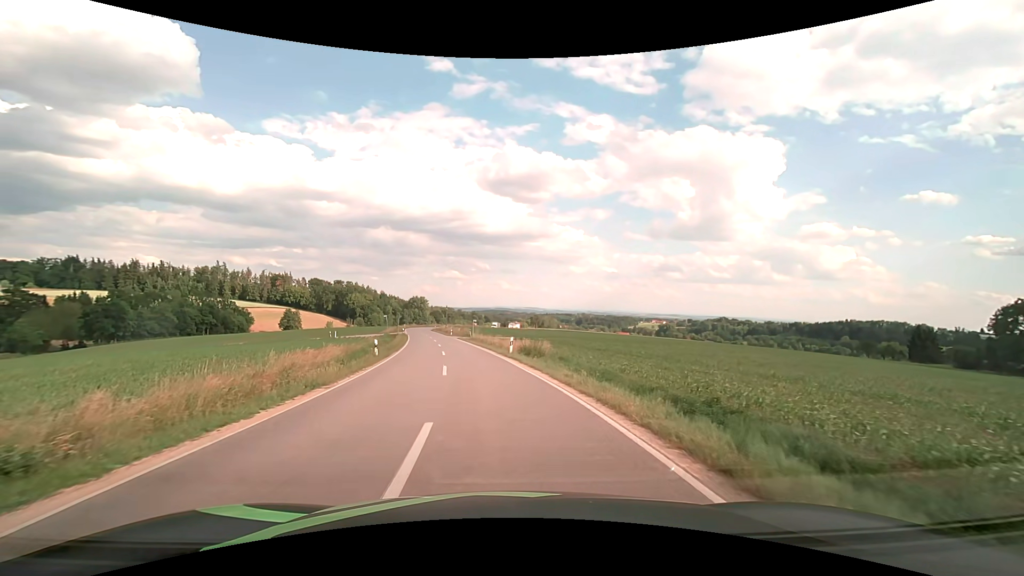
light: Day
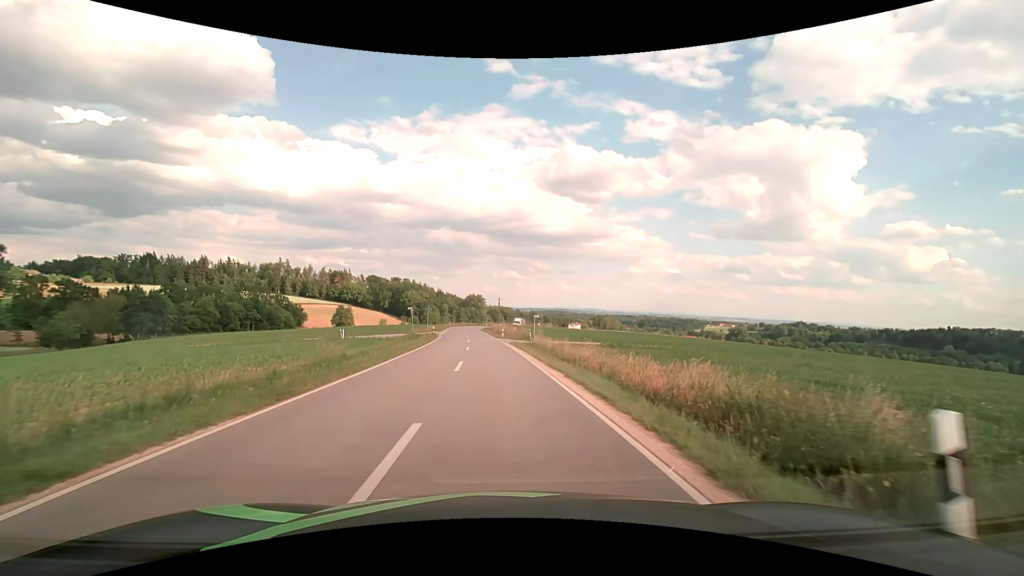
(-1.9, +24.4) m; -7°
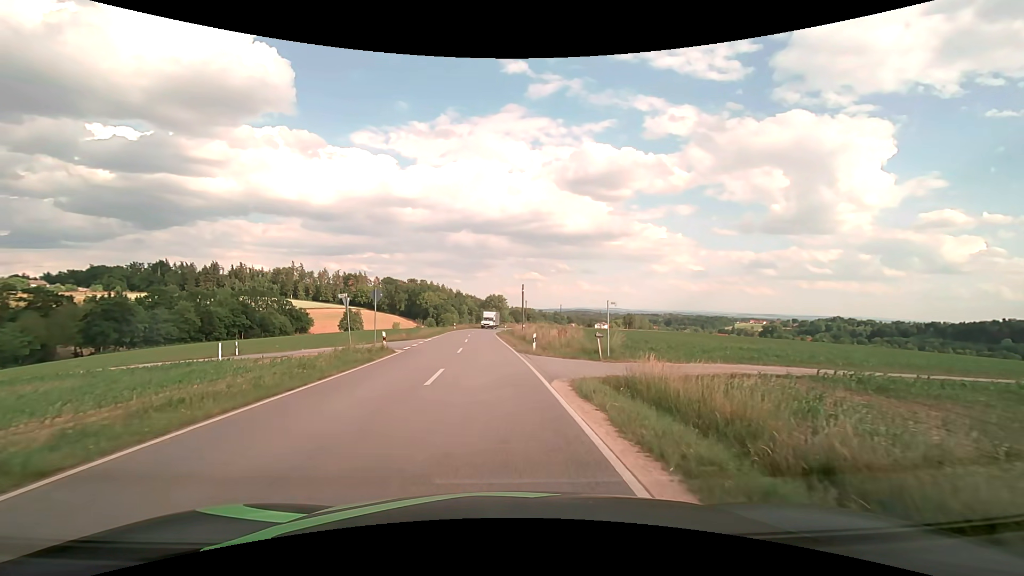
(-0.5, +27.8) m; -3°
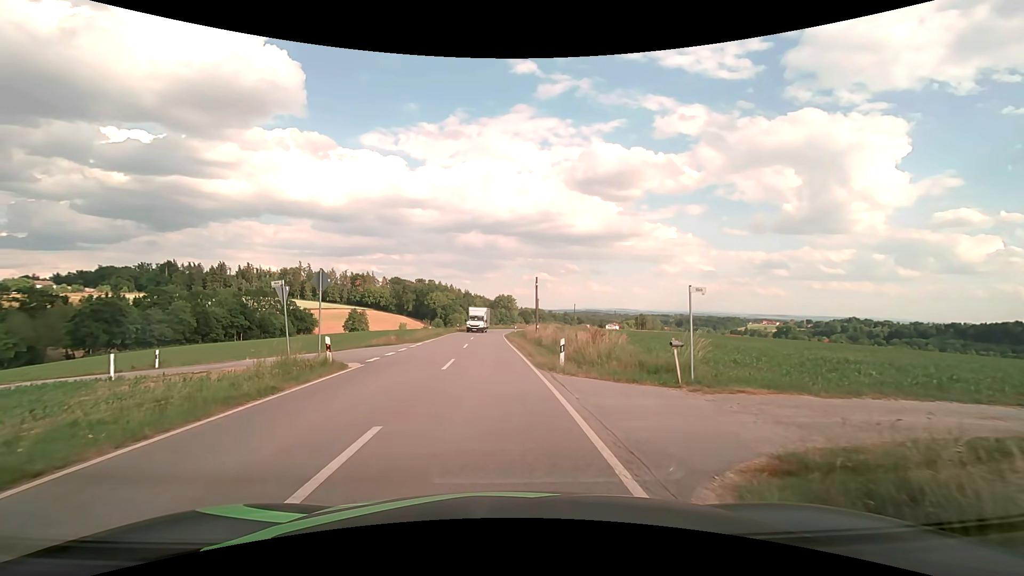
(-0.1, +8.4) m; -1°
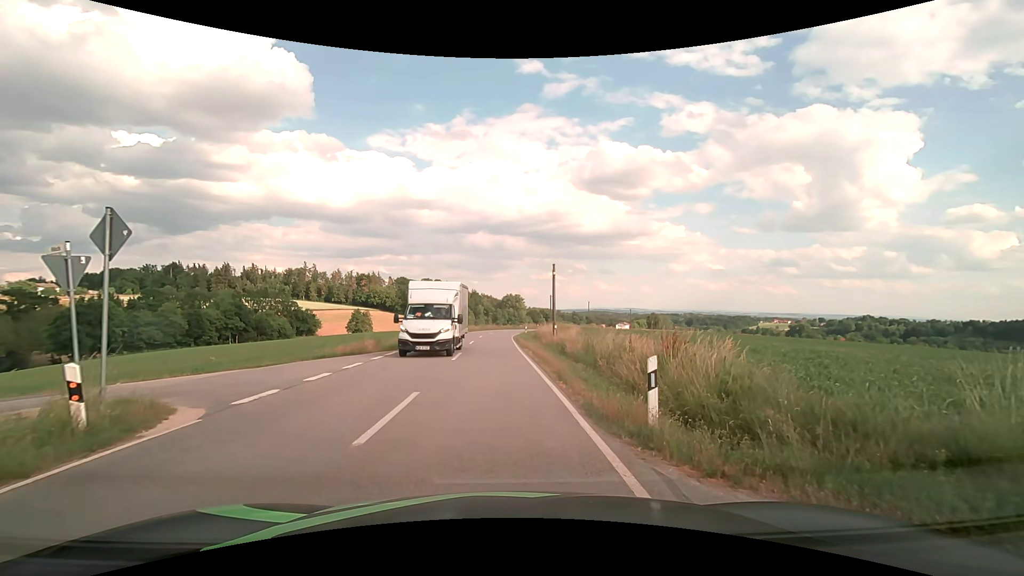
(-0.1, +8.8) m; -1°
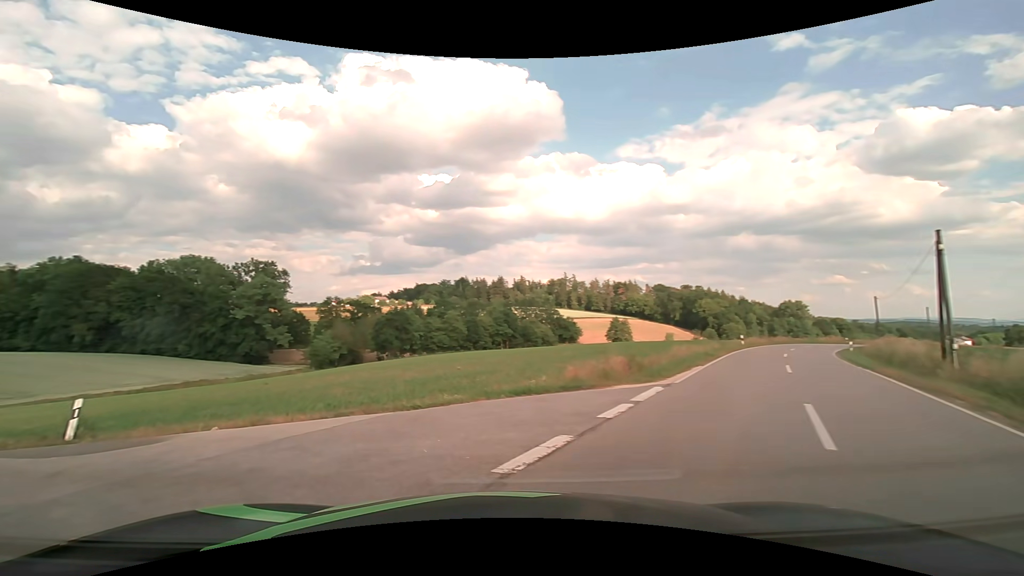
(-1.4, +10.9) m; -30°
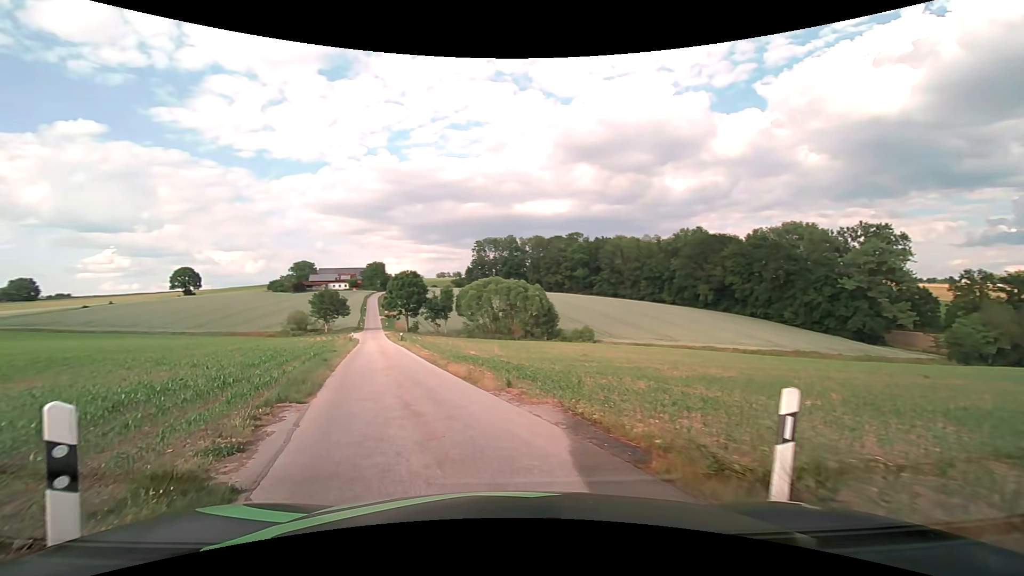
(-5.9, +9.2) m; -61°
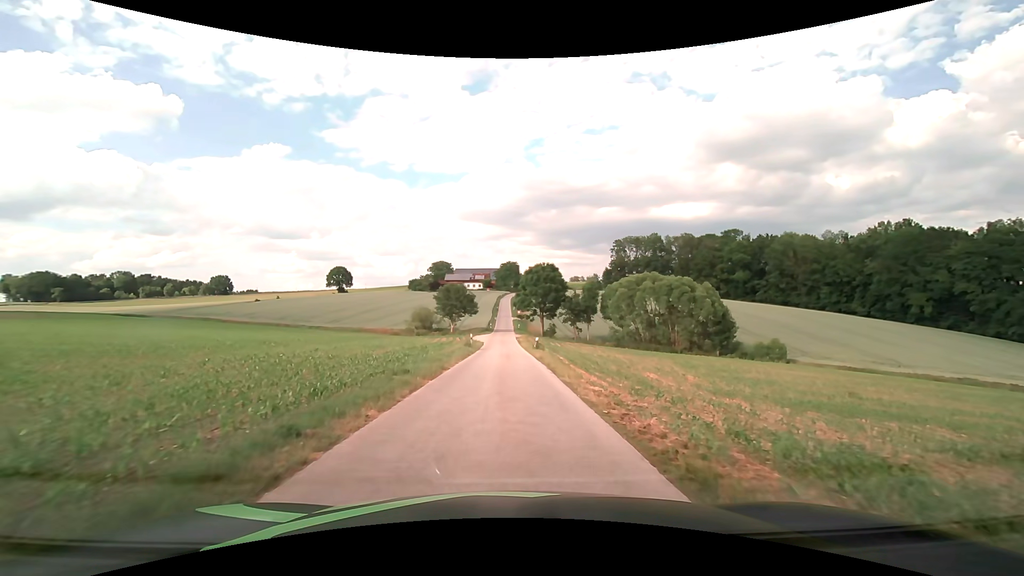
(-2.9, +16.9) m; -14°
(0, +10) (0, +20) (0, +30) (0, +40) (0, +50) (0, +60) (0, +70) (0, +80) (0, +90) (0, +100) m
